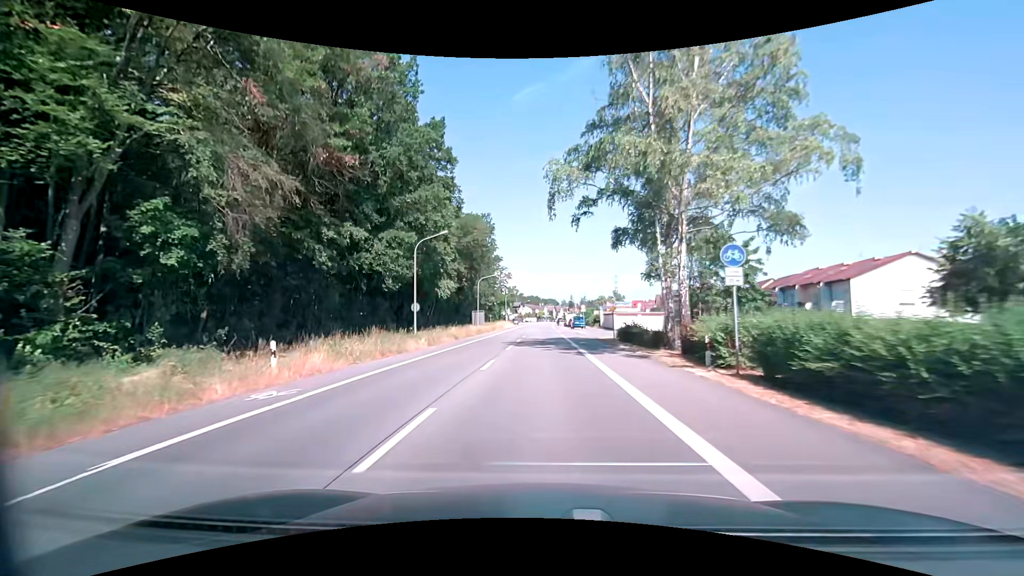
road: primary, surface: asphalt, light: Day
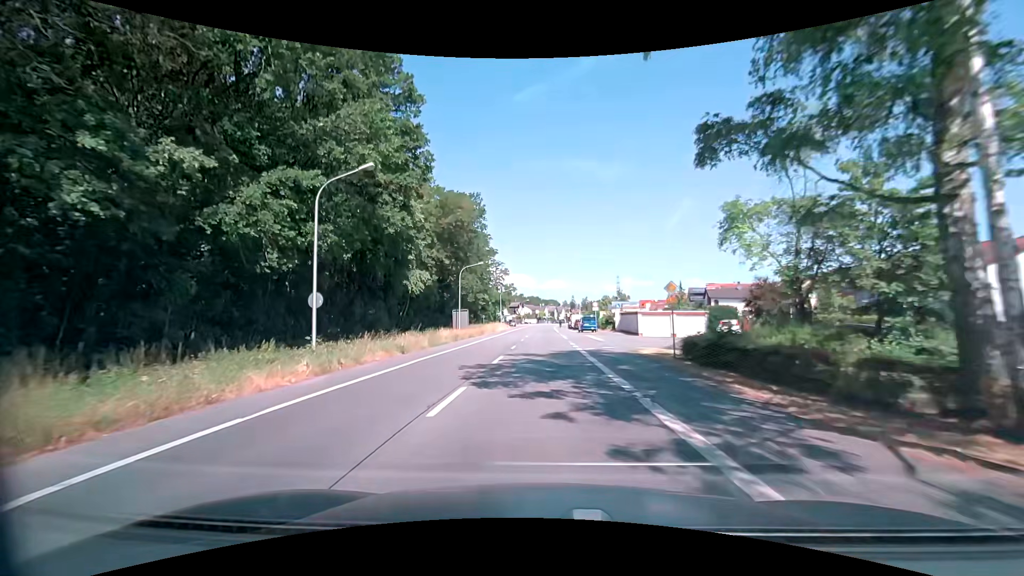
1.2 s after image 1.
(0.0, +15.5) m; 0°
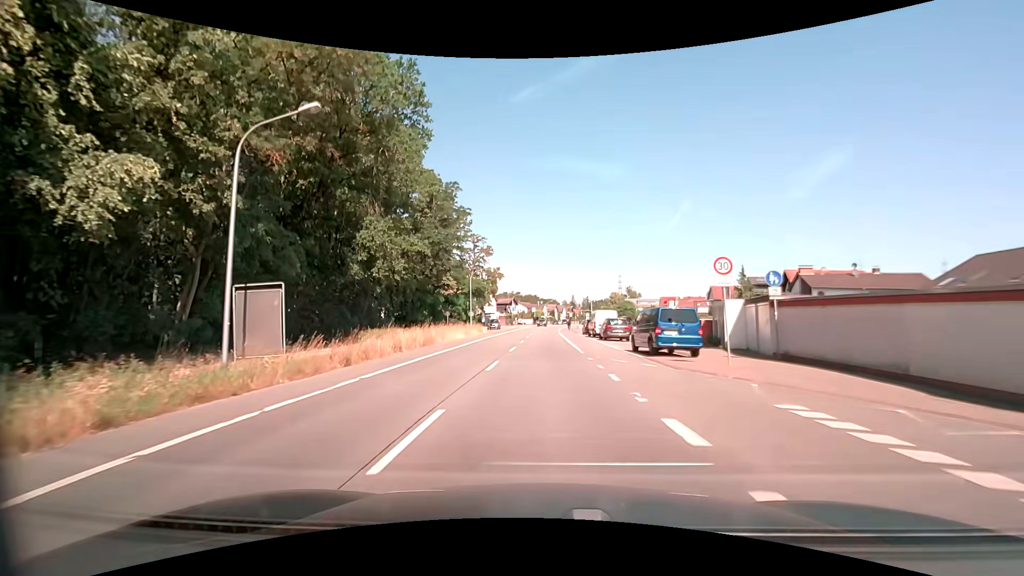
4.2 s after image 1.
(-0.2, +38.5) m; 0°
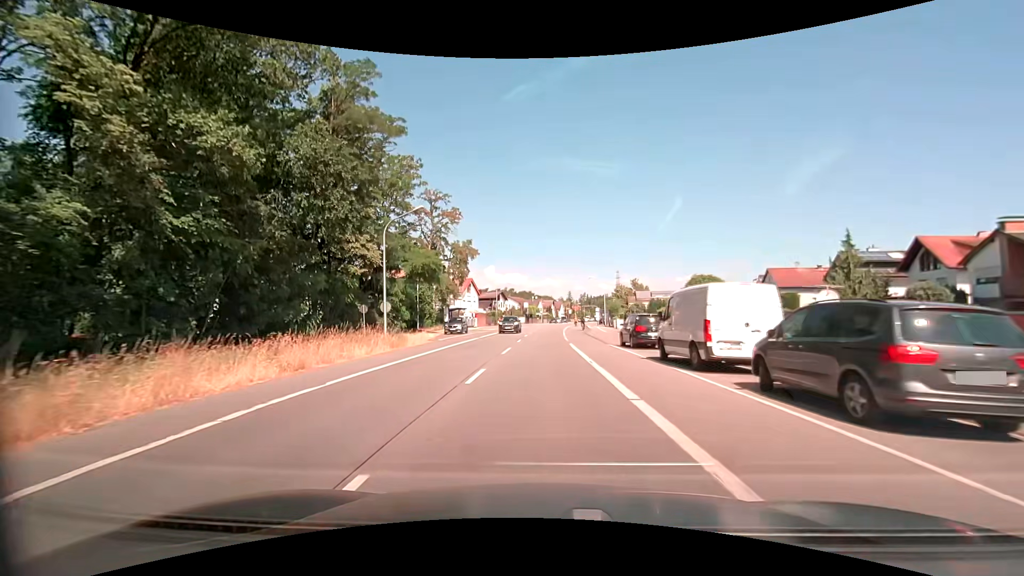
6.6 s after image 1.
(+0.3, +30.1) m; +1°
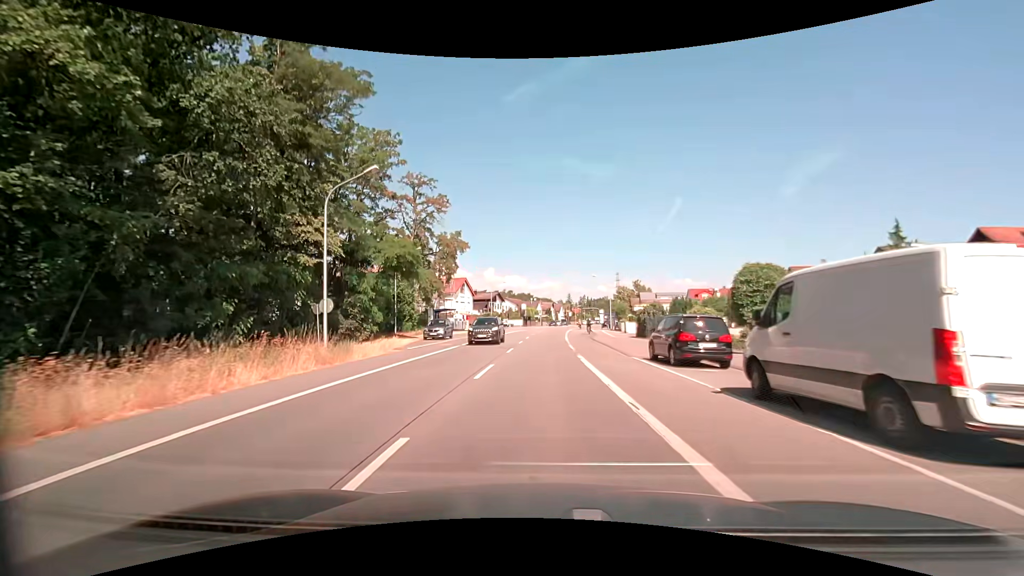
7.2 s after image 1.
(0.0, +7.5) m; 0°
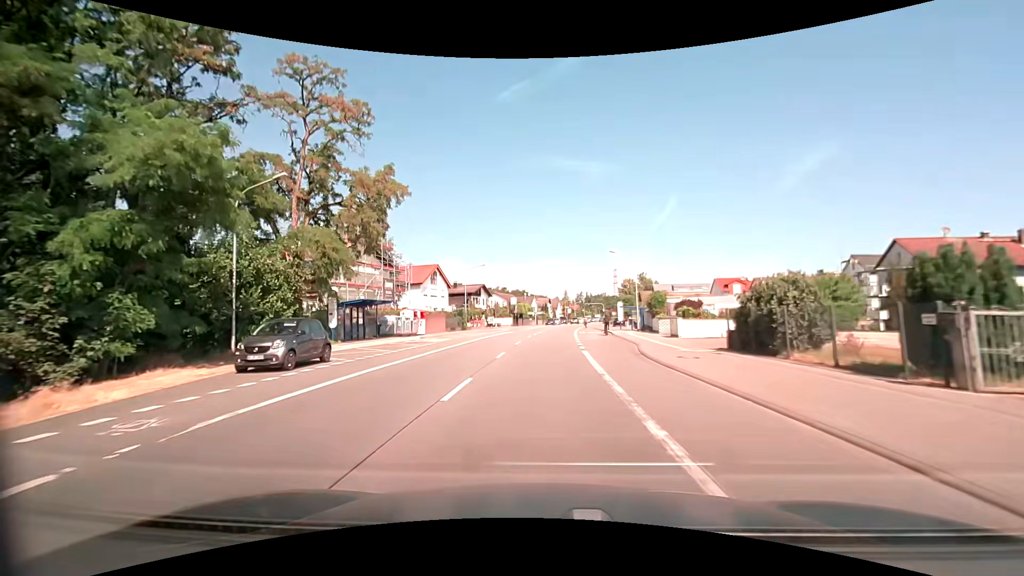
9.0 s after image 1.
(+0.1, +22.7) m; 0°
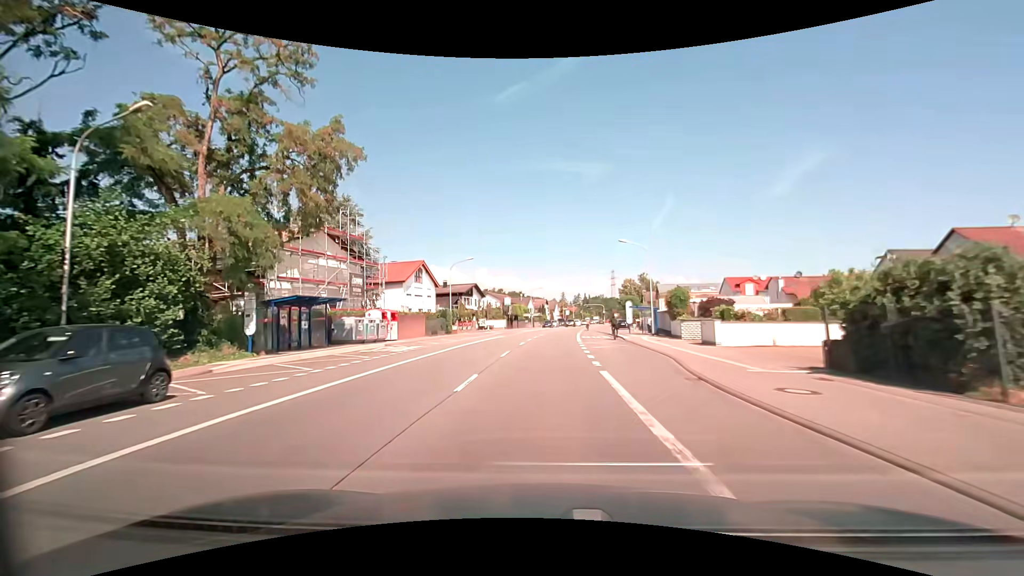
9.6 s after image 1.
(0.0, +7.6) m; 0°
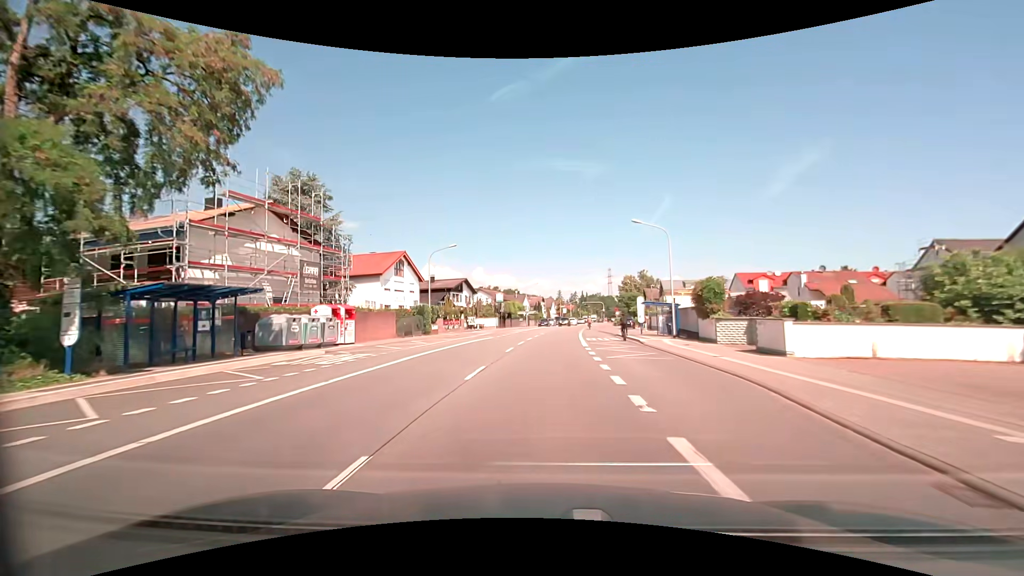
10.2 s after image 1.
(0.0, +7.6) m; 0°
(0, +10) (0, +20) (+1, +30) (+1, +40) (+2, +50) (+3, +60) (+4, +70) (+5, +80) (+6, +90) (+8, +100) m
